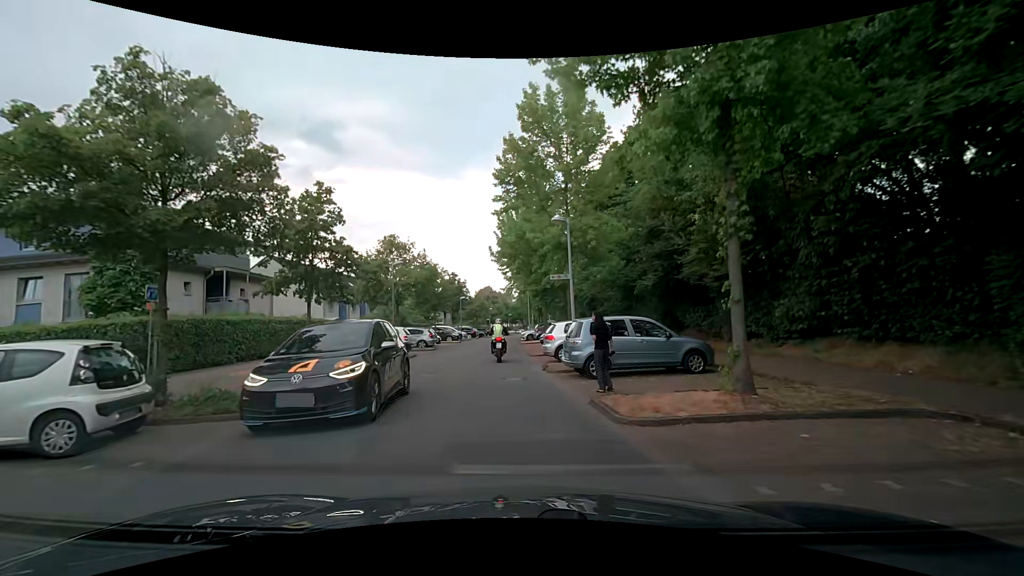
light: Day
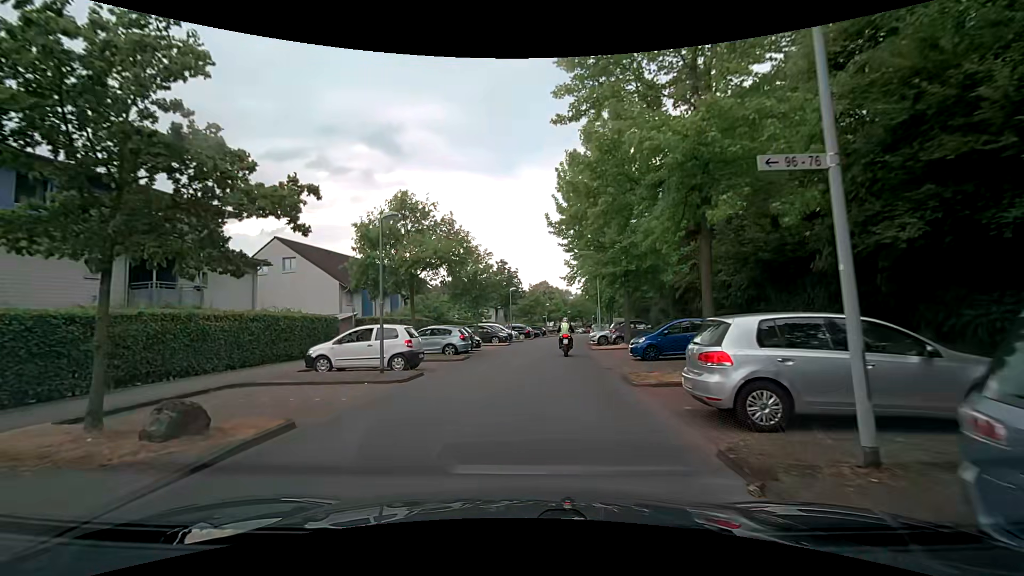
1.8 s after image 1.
(-0.5, +11.0) m; -6°
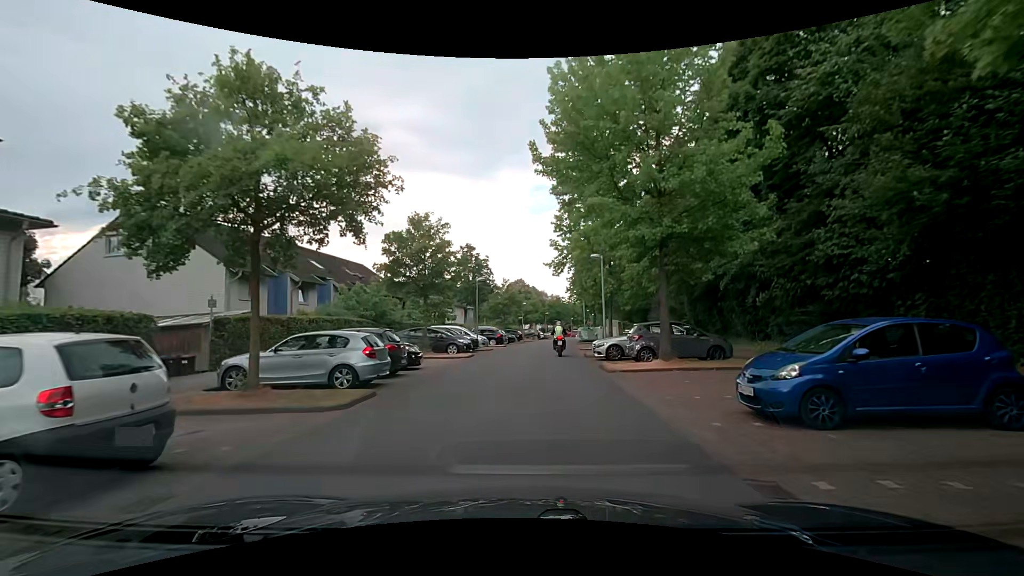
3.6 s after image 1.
(+0.1, +11.5) m; +3°
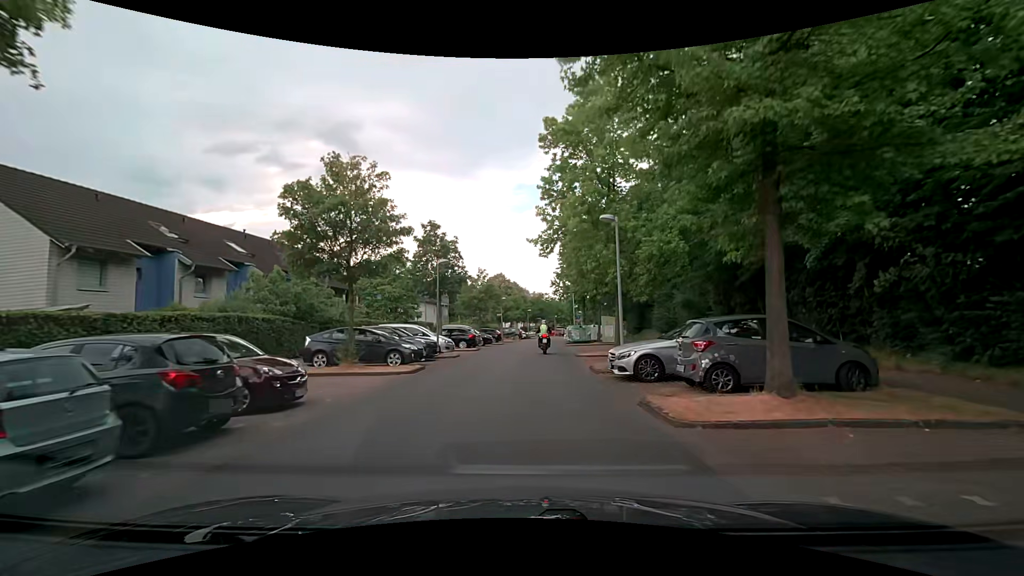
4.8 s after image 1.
(+0.2, +8.4) m; +3°
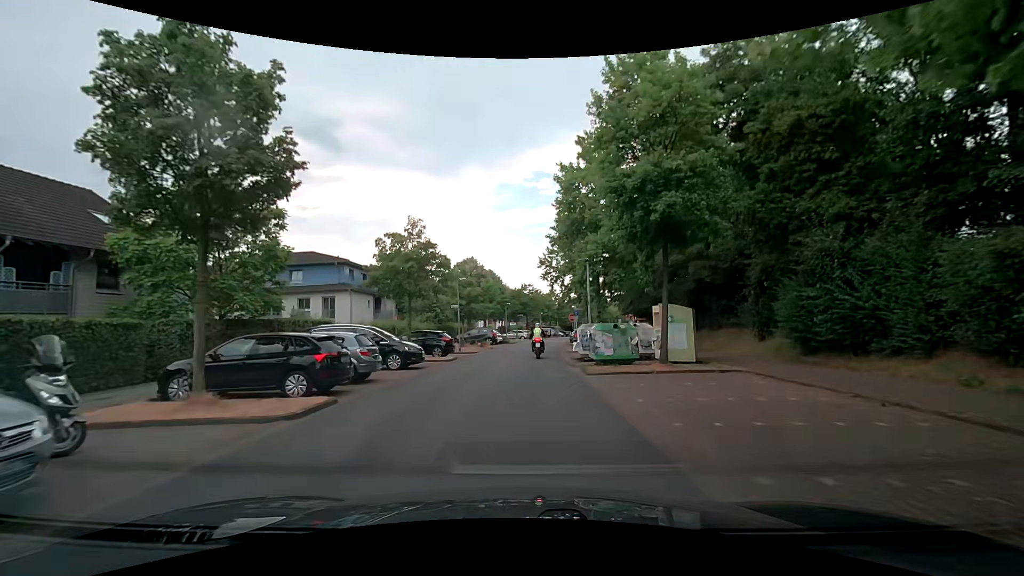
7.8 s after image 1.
(+0.5, +22.2) m; +2°
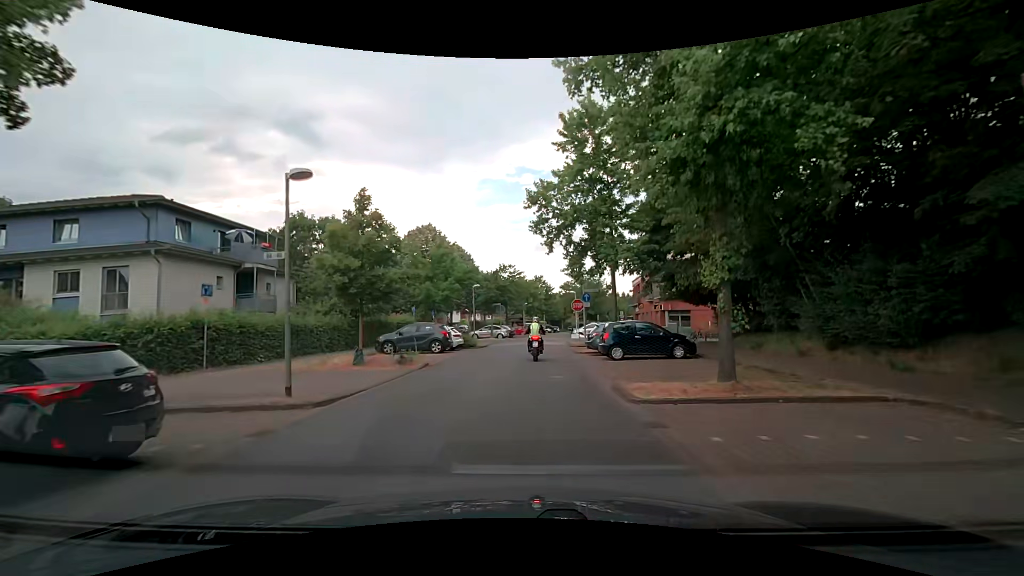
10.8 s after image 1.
(0.0, +21.5) m; +1°
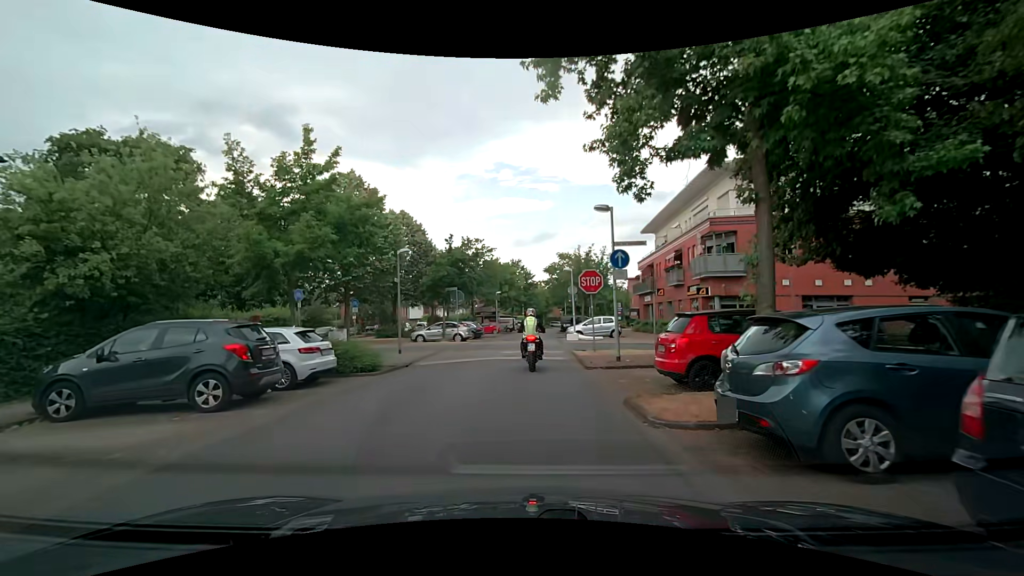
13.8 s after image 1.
(+0.6, +17.5) m; +3°
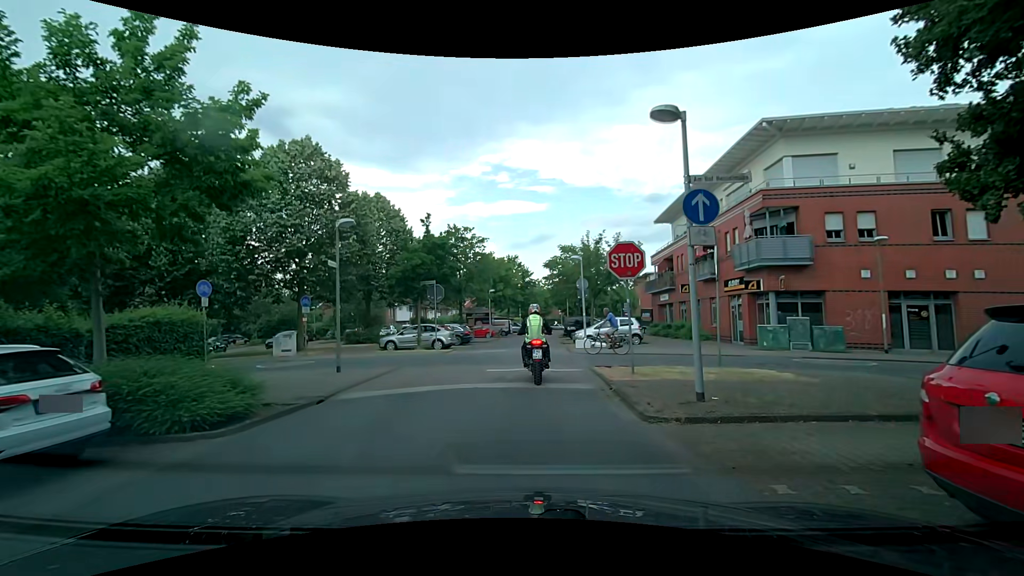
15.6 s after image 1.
(0.0, +6.9) m; -1°
